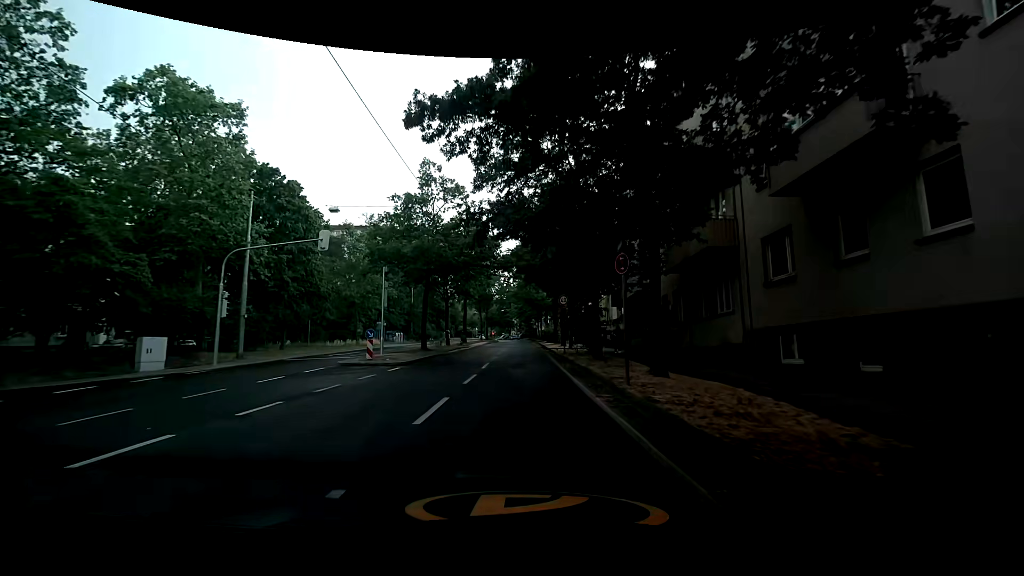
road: secondary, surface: asphalt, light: Day
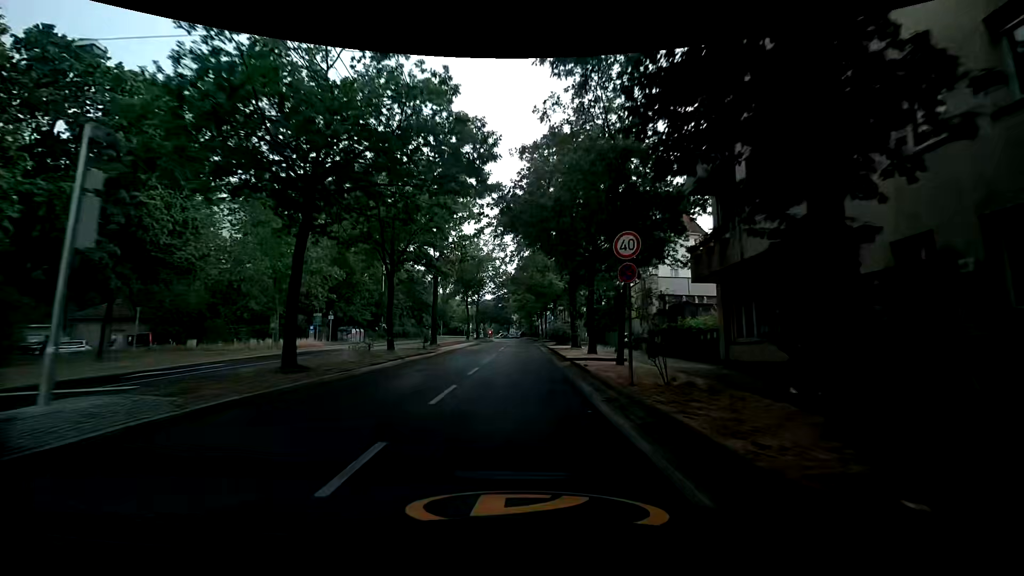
(-0.4, +17.1) m; -1°
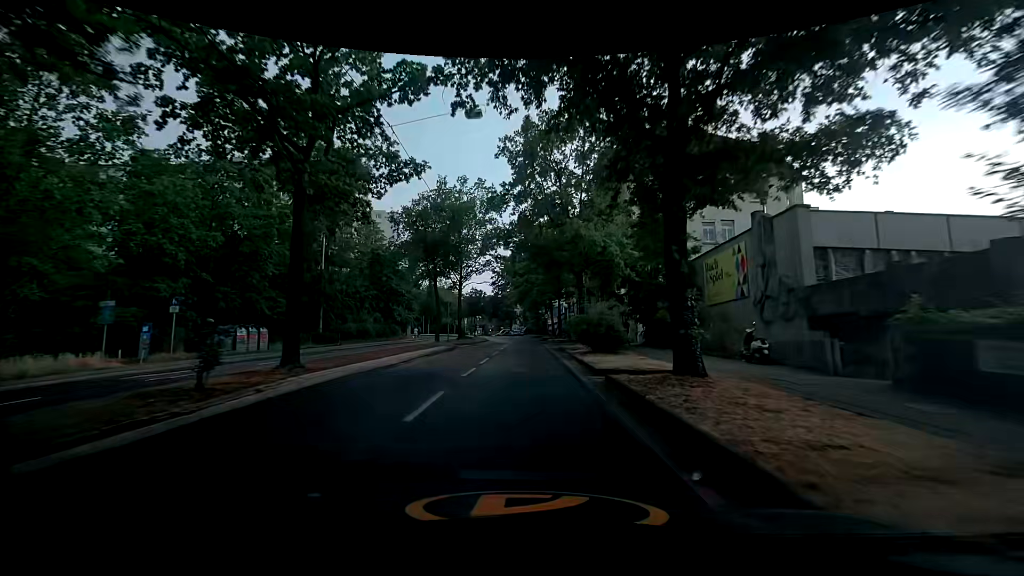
(-0.1, +20.2) m; -1°
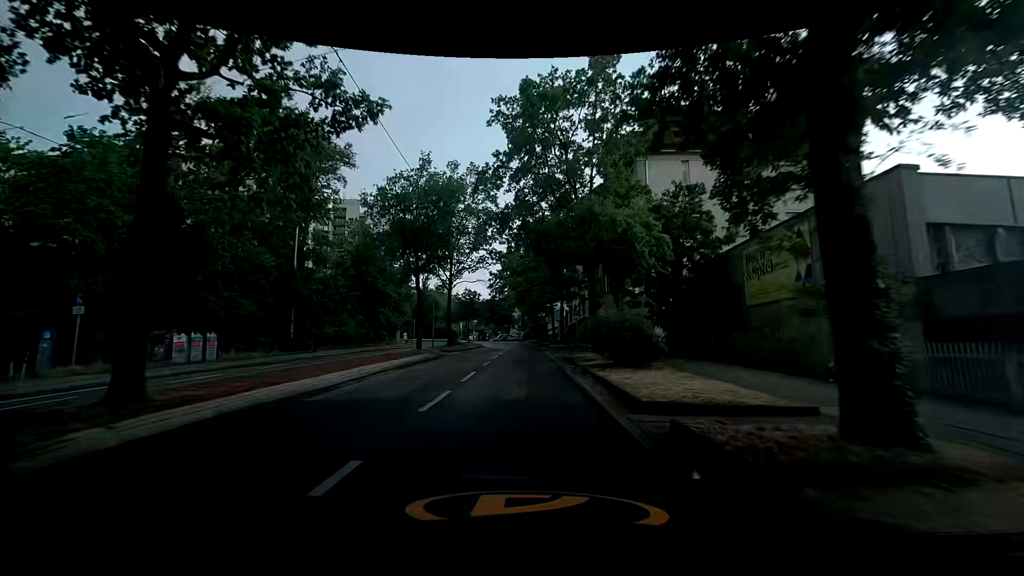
(+0.1, +5.1) m; +1°
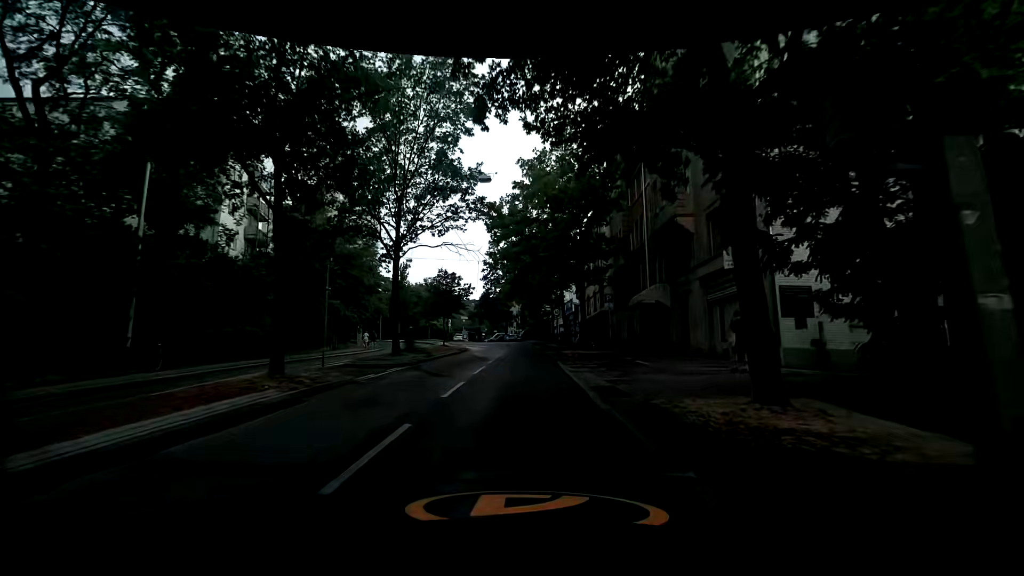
(-0.1, +15.7) m; -1°
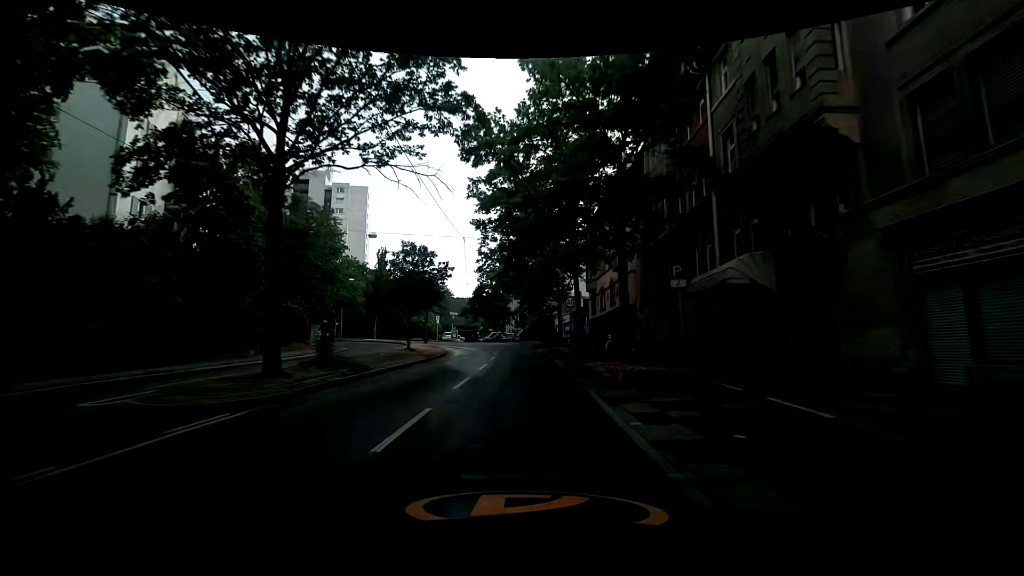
(0.0, +10.9) m; +1°
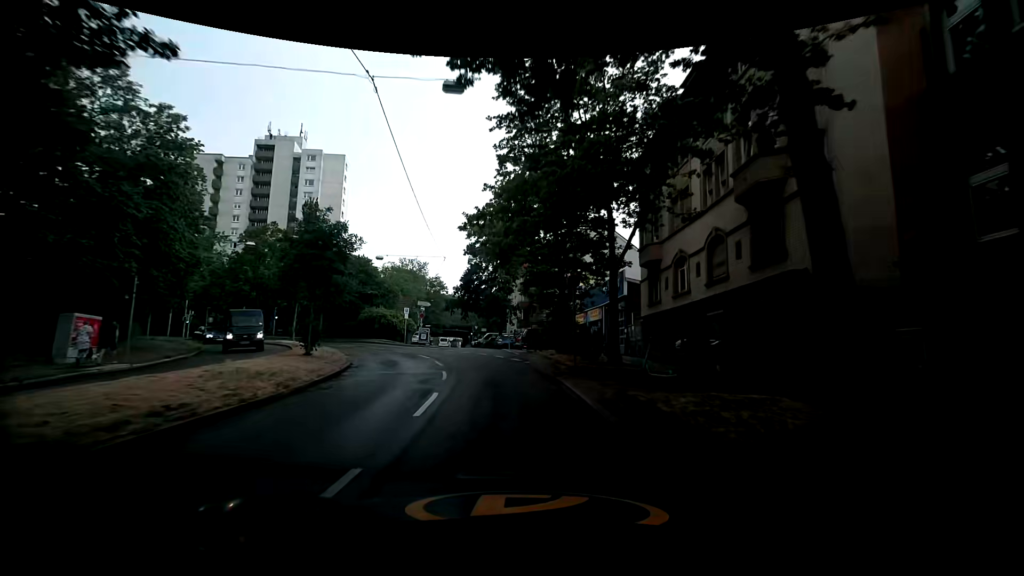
(-0.4, +22.4) m; -2°
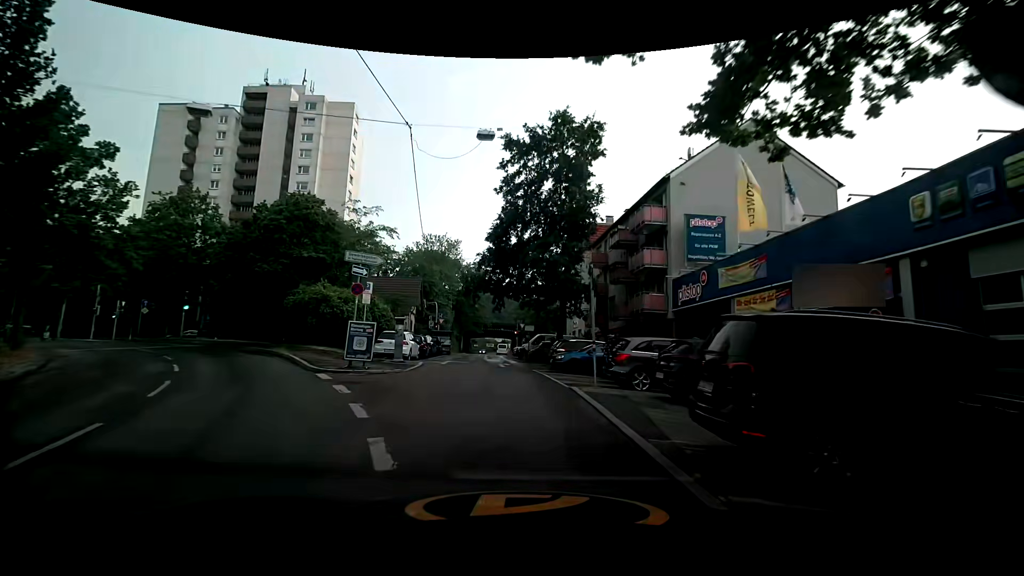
(-1.3, +27.6) m; -6°
